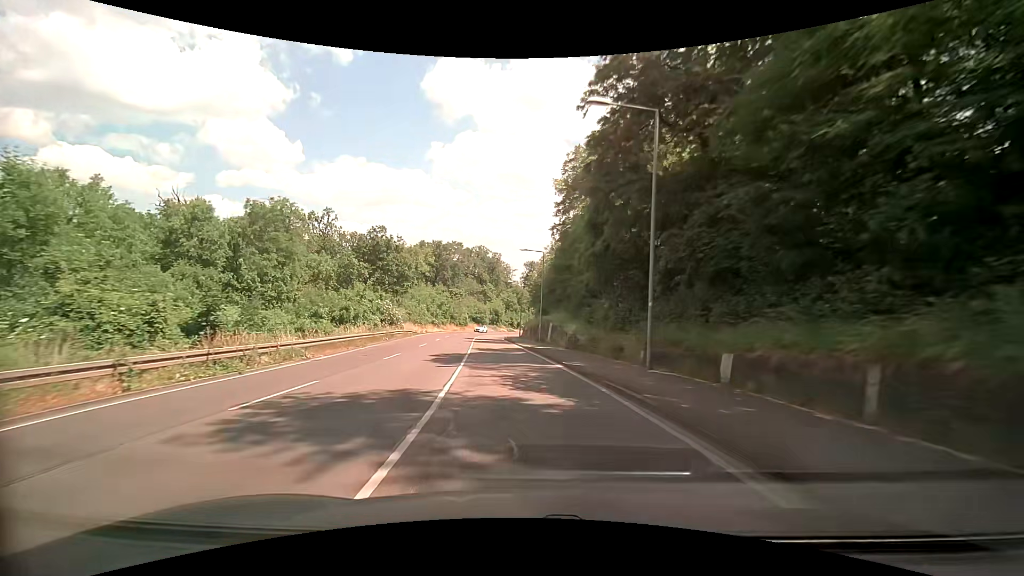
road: secondary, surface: asphalt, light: Day
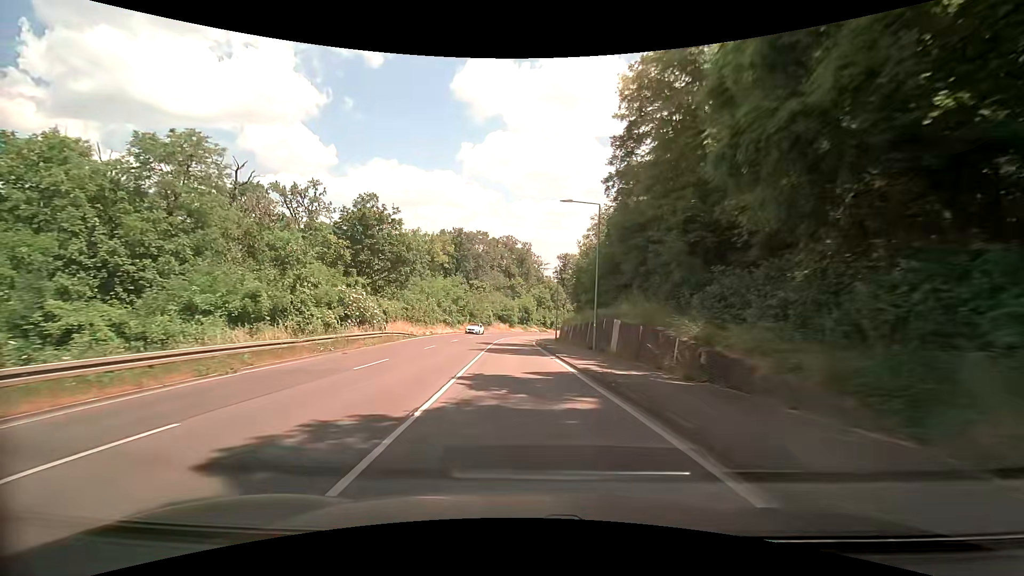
(-0.7, +17.4) m; -4°
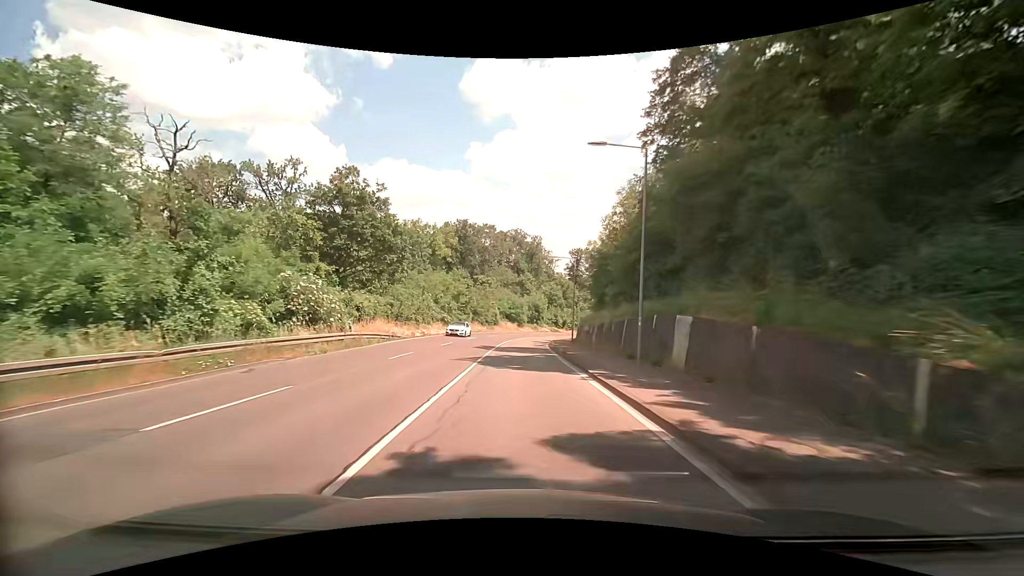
(-0.1, +8.7) m; -1°
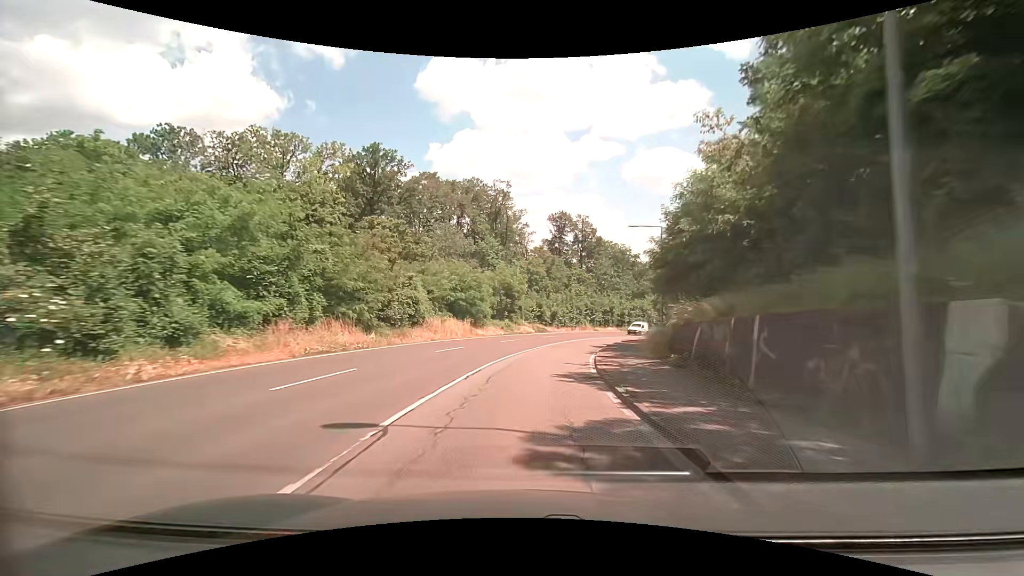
(+0.1, +44.4) m; +4°
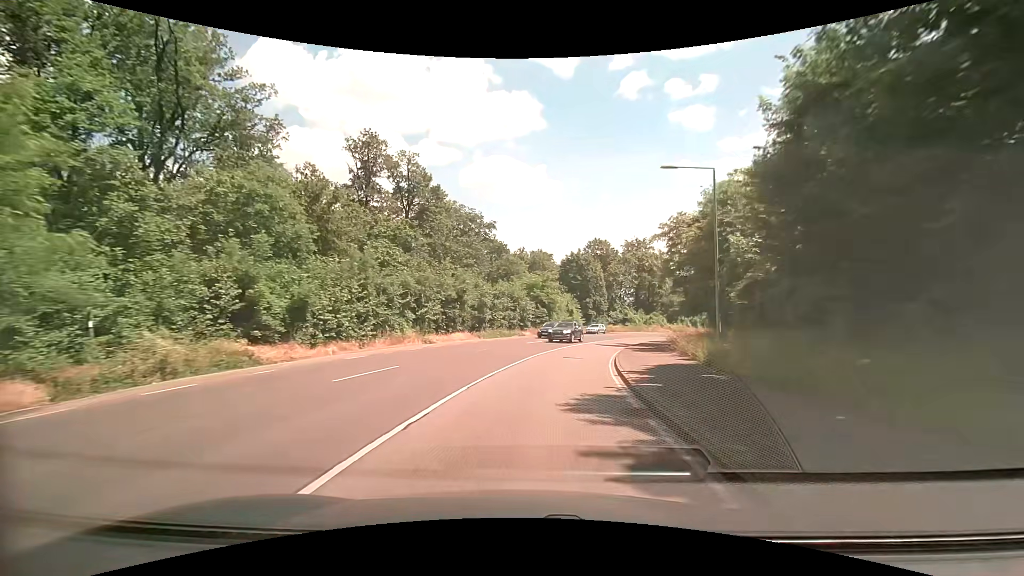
(+5.8, +43.9) m; +17°
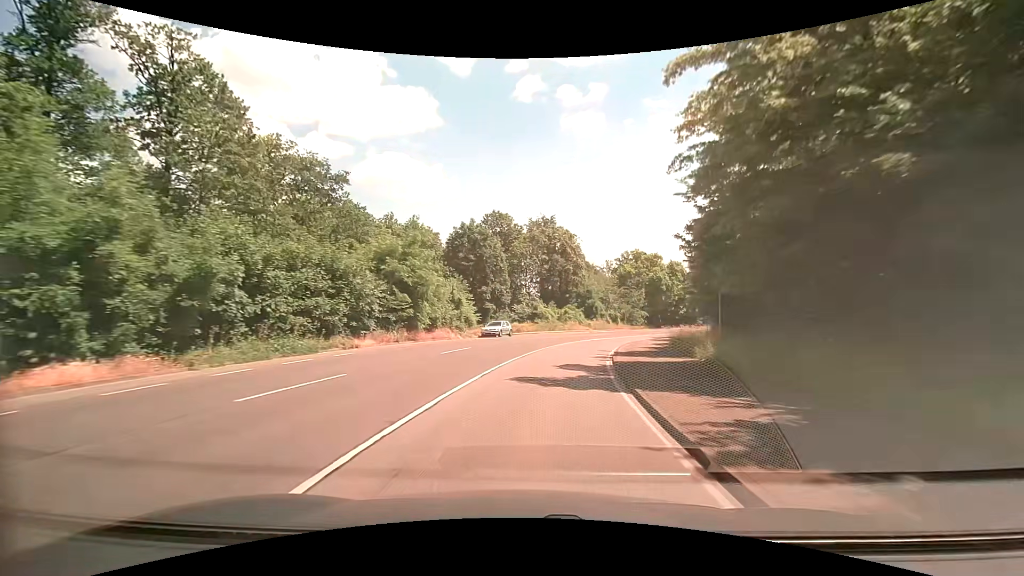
(+3.0, +26.0) m; +12°
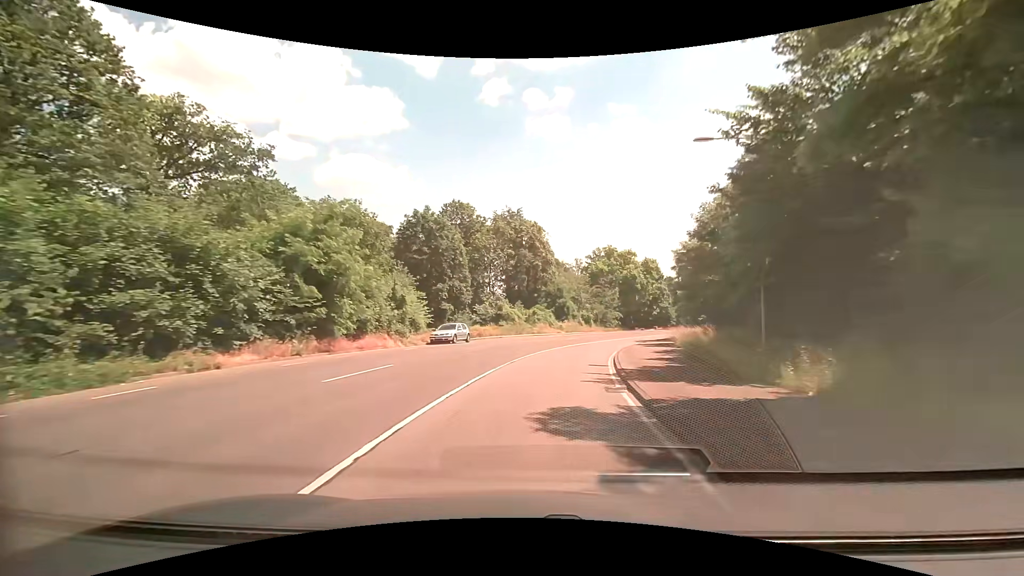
(+0.4, +8.7) m; +5°
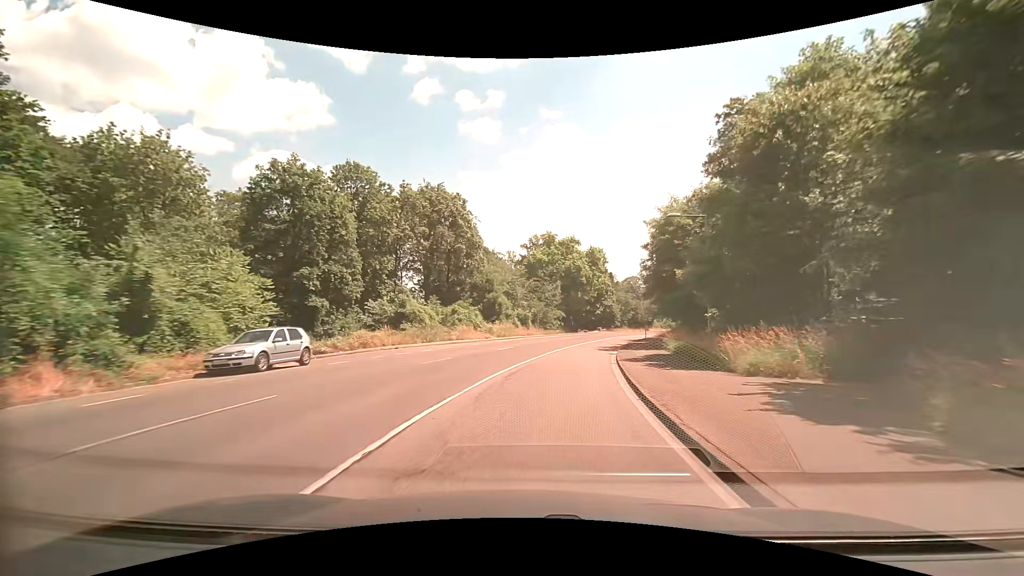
(+1.1, +17.3) m; +8°
(0, +10) (+1, +20) (+3, +30) (+5, +40) (+8, +49) (+10, +59) (+13, +68) (+17, +78) (+20, +87) (+25, +96) m
